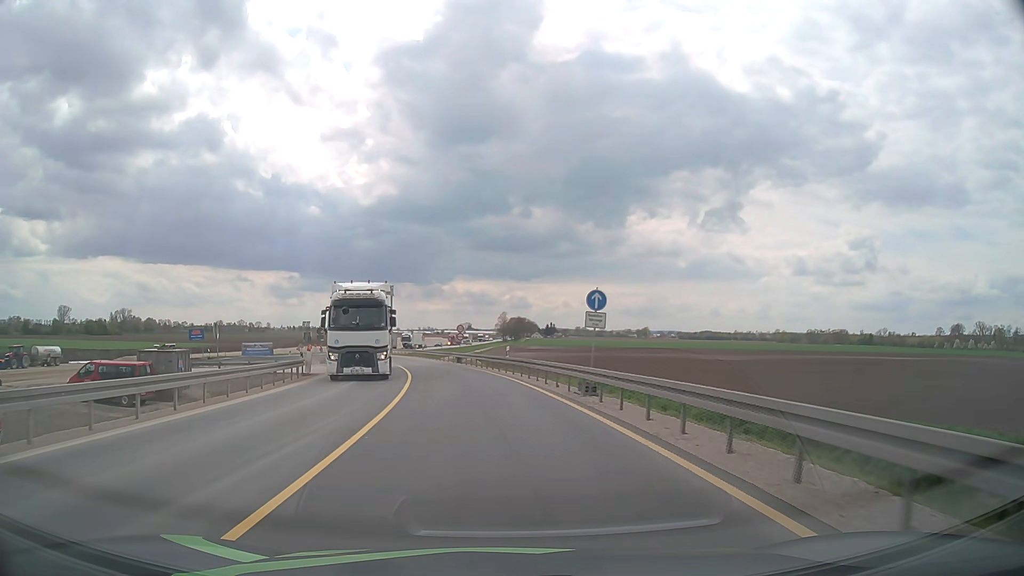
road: unclassified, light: Day
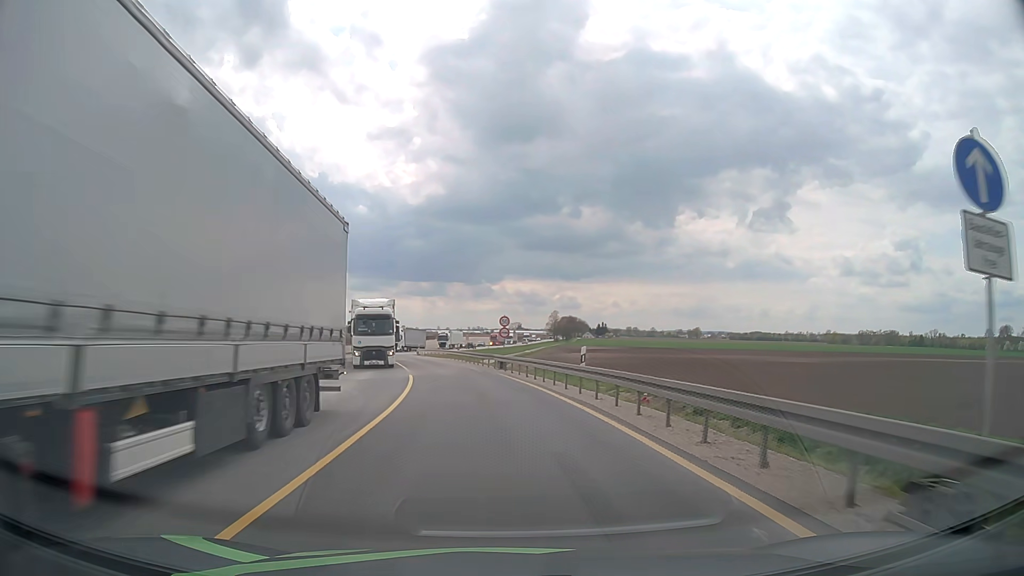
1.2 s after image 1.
(-0.6, +15.0) m; -4°
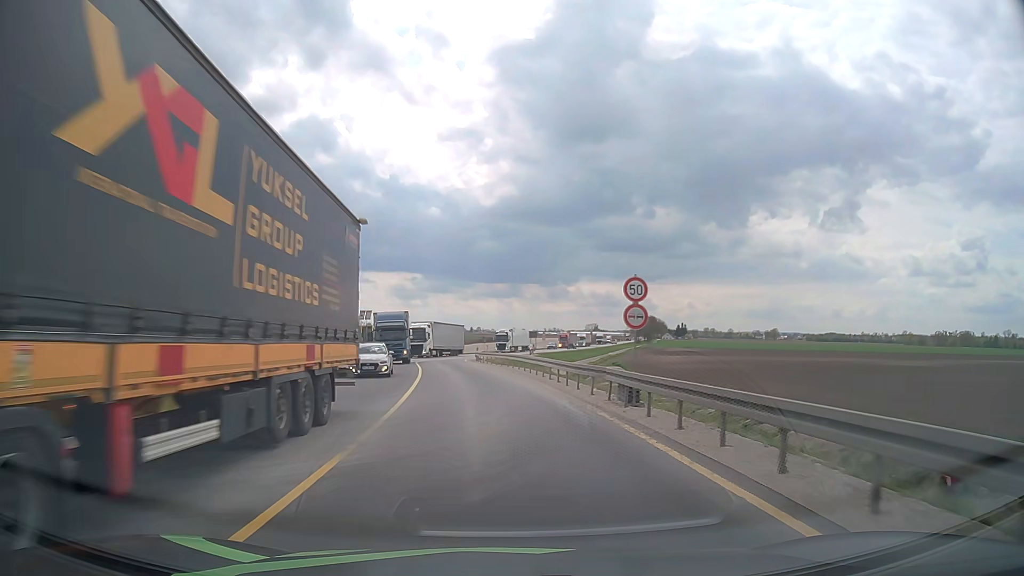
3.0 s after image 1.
(-1.2, +22.0) m; -6°
